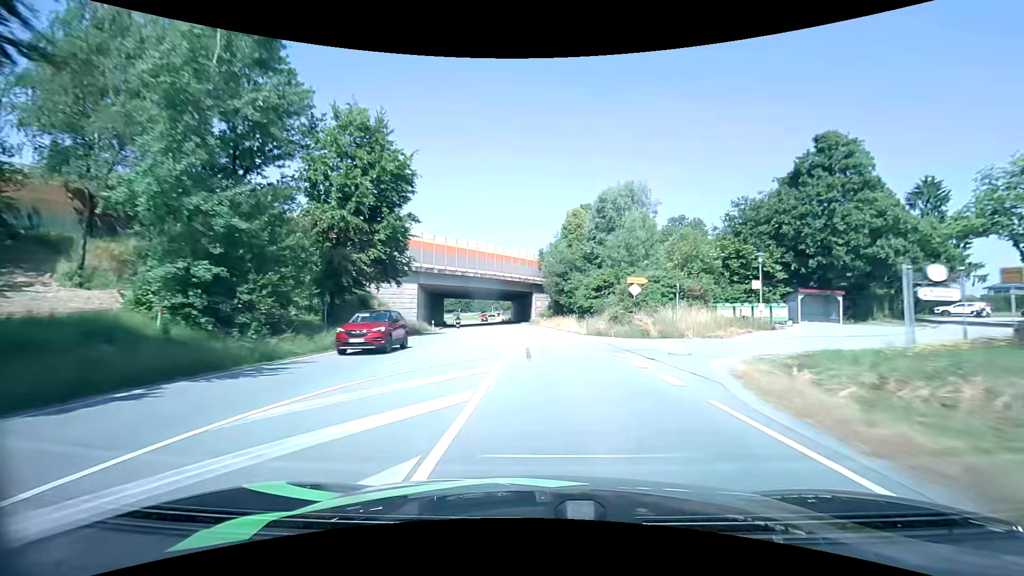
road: primary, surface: asphalt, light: Day
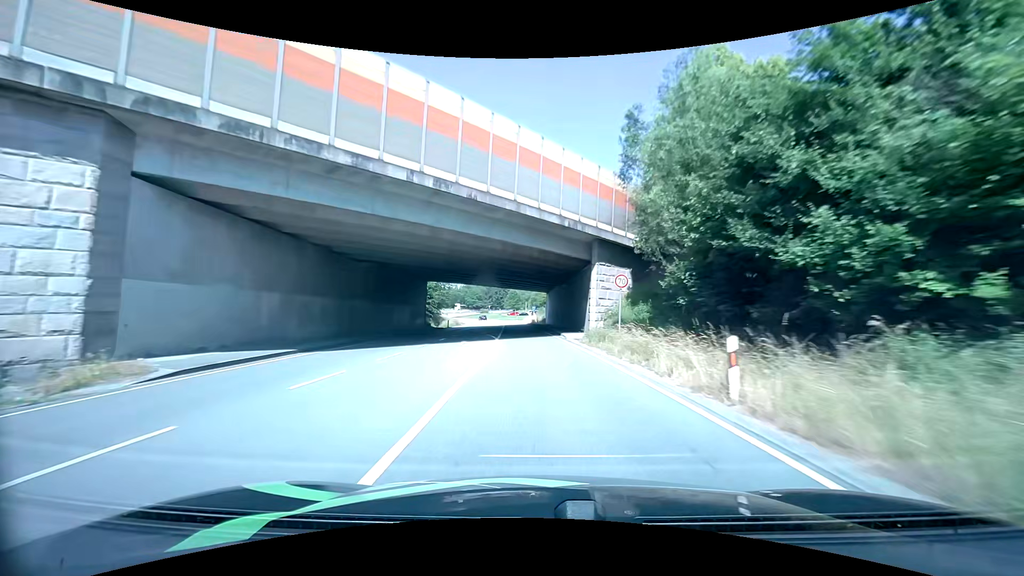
(-1.4, +45.9) m; -5°
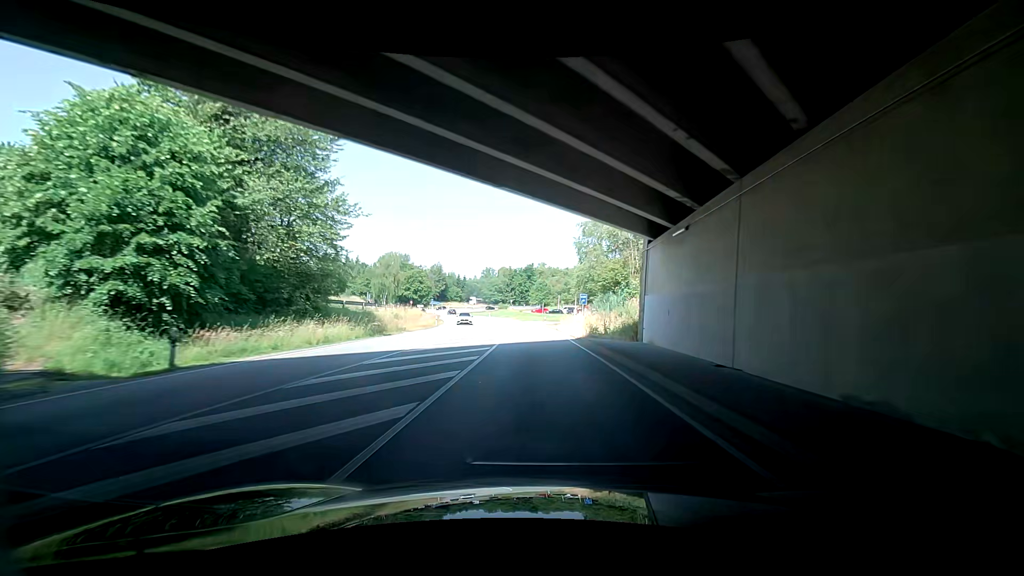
(+0.9, +55.4) m; +3°
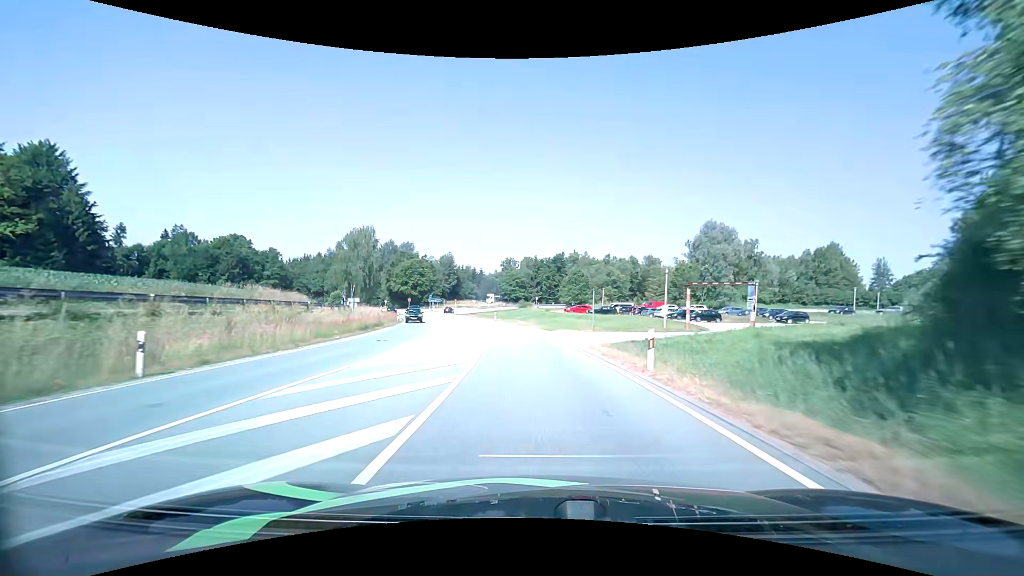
(-5.2, +42.1) m; -10°
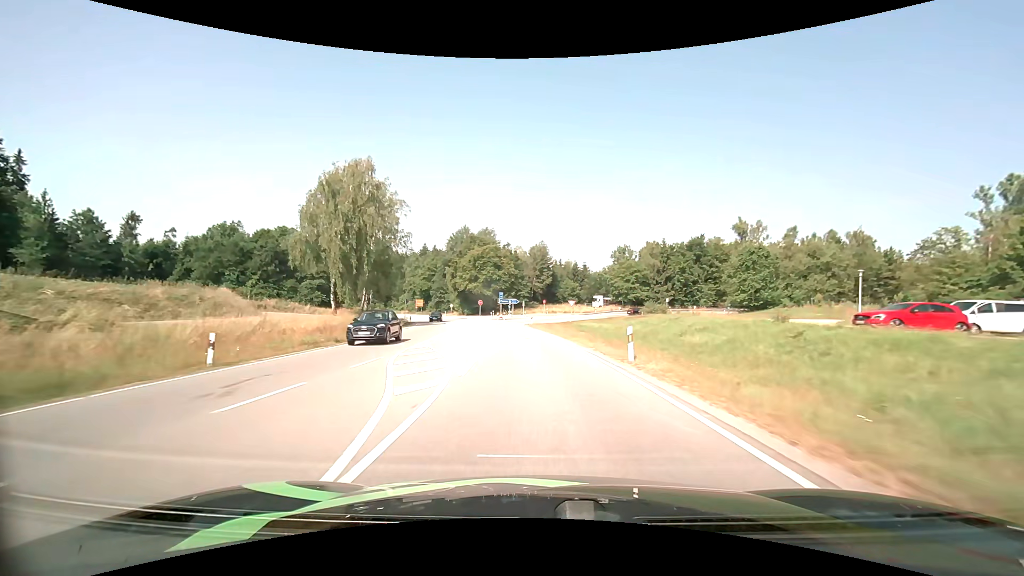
(-4.4, +49.1) m; -12°
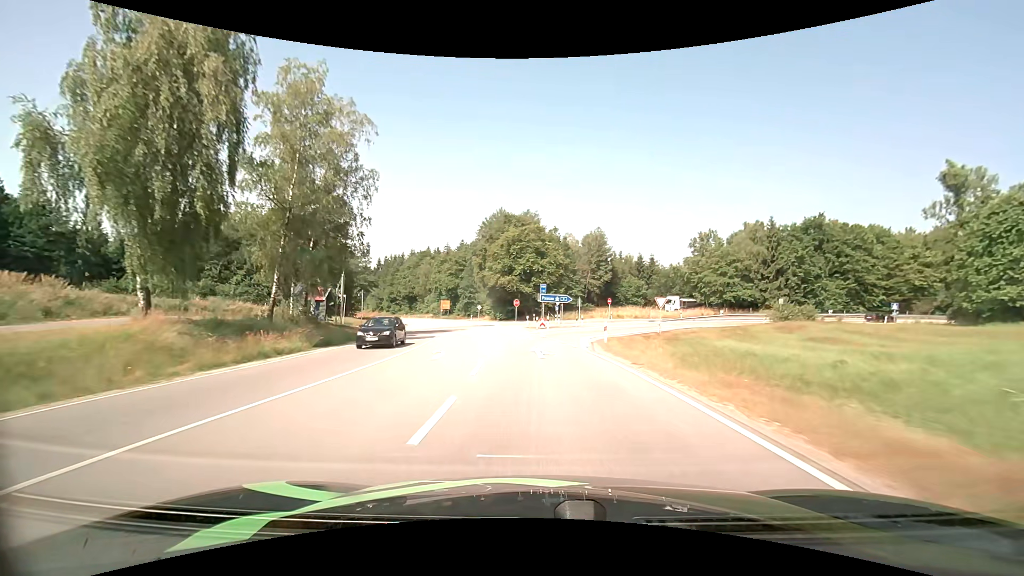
(-1.4, +30.2) m; -5°
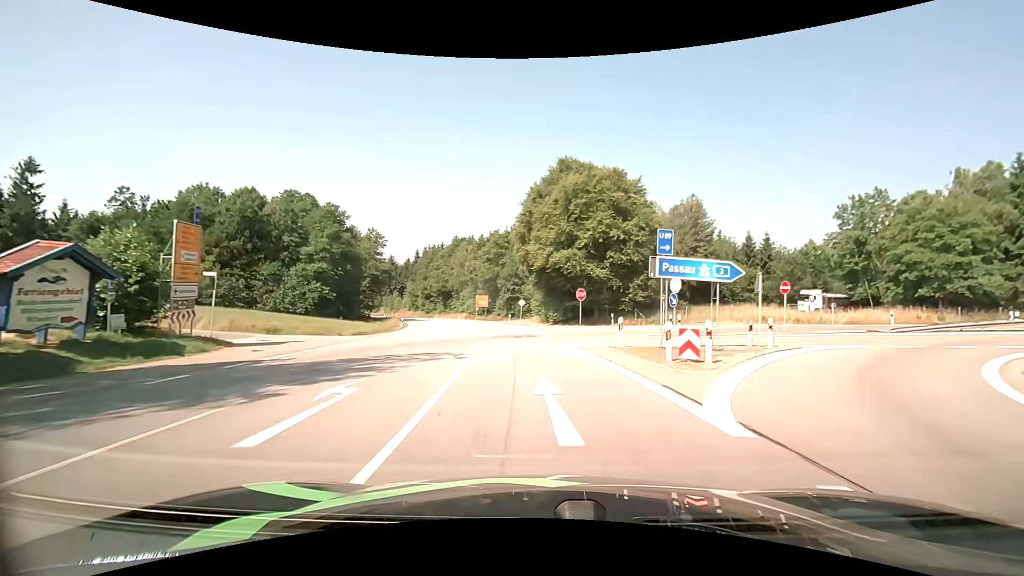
(-1.7, +31.2) m; -7°
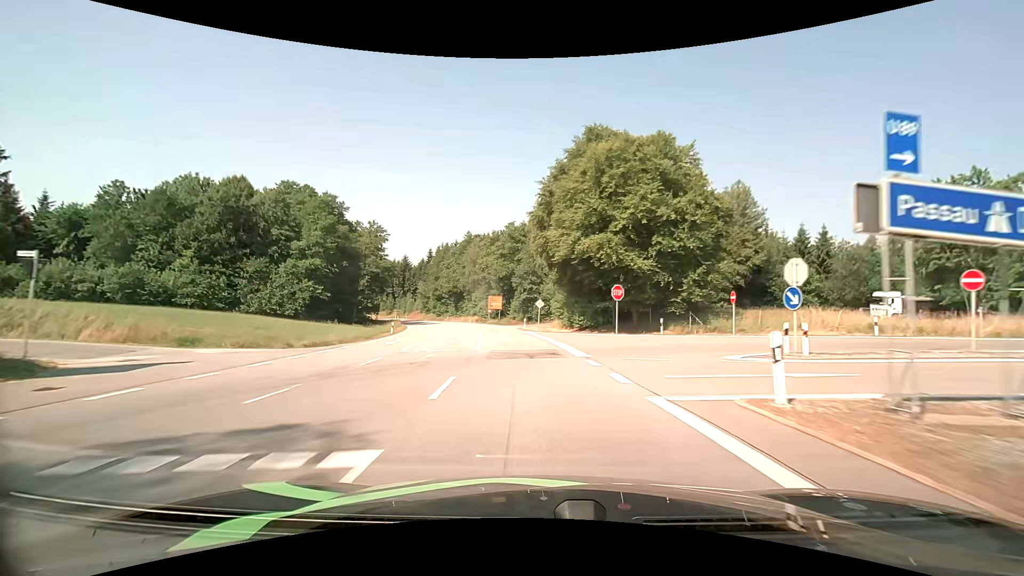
(-0.2, +10.7) m; -3°
(0, +10) (-1, +20) (-2, +30) (-3, +40) (-4, +50) (-6, +60) (-9, +69) (-11, +79) (-14, +88) (-18, +98) m
